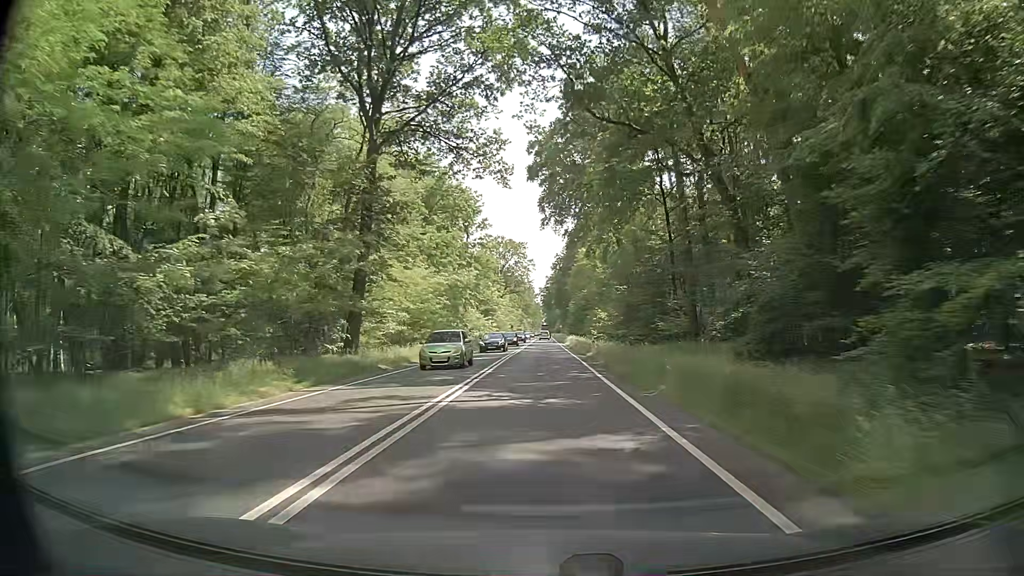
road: primary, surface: asphalt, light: Day
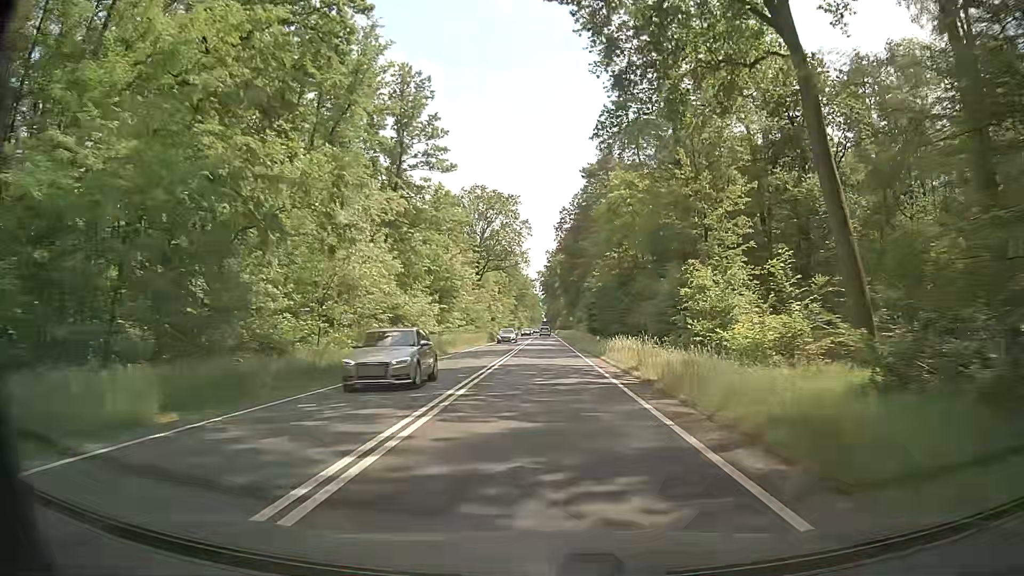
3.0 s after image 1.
(-0.1, +54.1) m; 0°
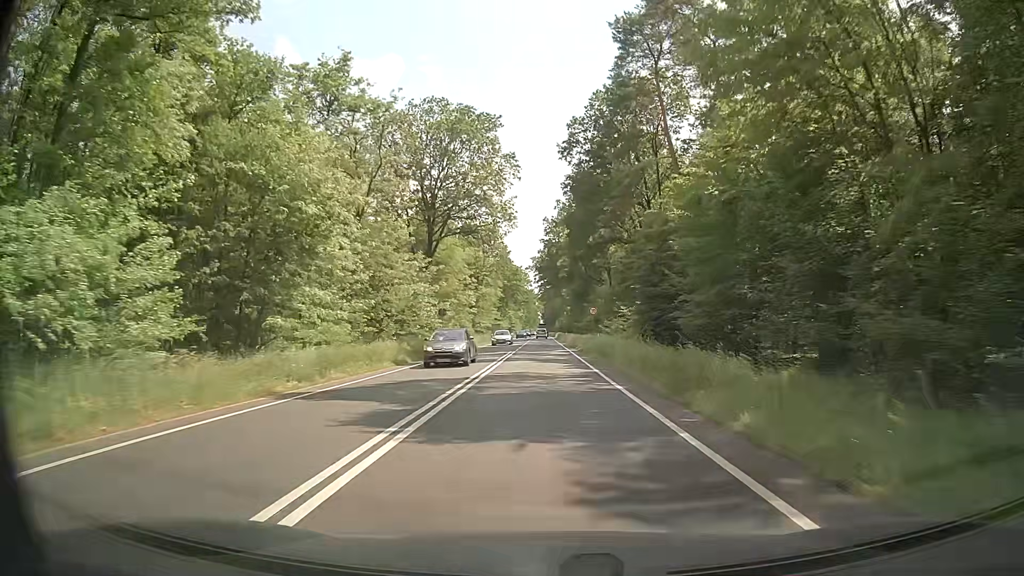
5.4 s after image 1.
(-0.1, +43.5) m; 0°
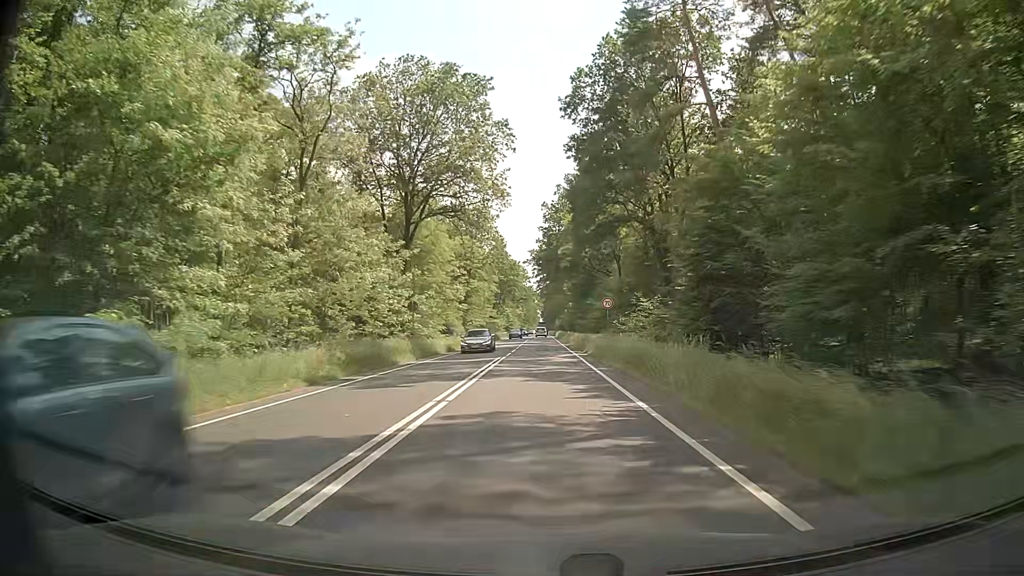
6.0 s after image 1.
(0.0, +10.7) m; +1°
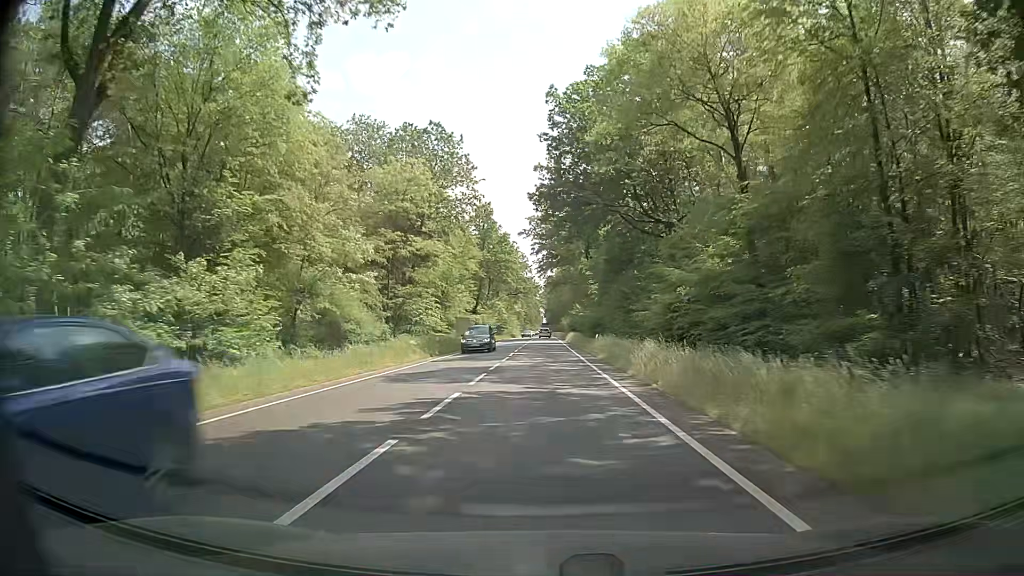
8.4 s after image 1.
(-0.7, +42.2) m; -1°
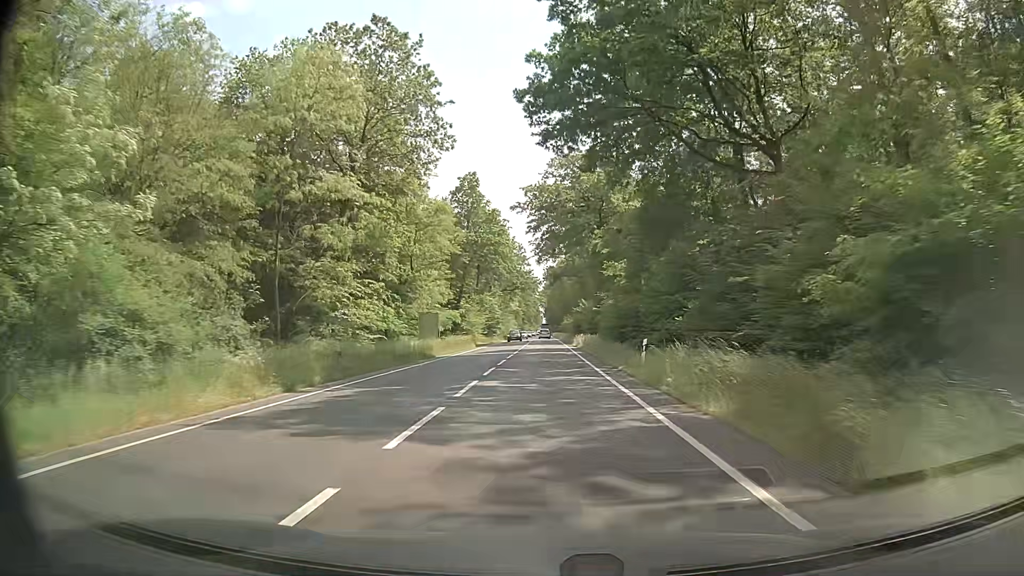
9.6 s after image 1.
(-0.1, +21.0) m; -1°
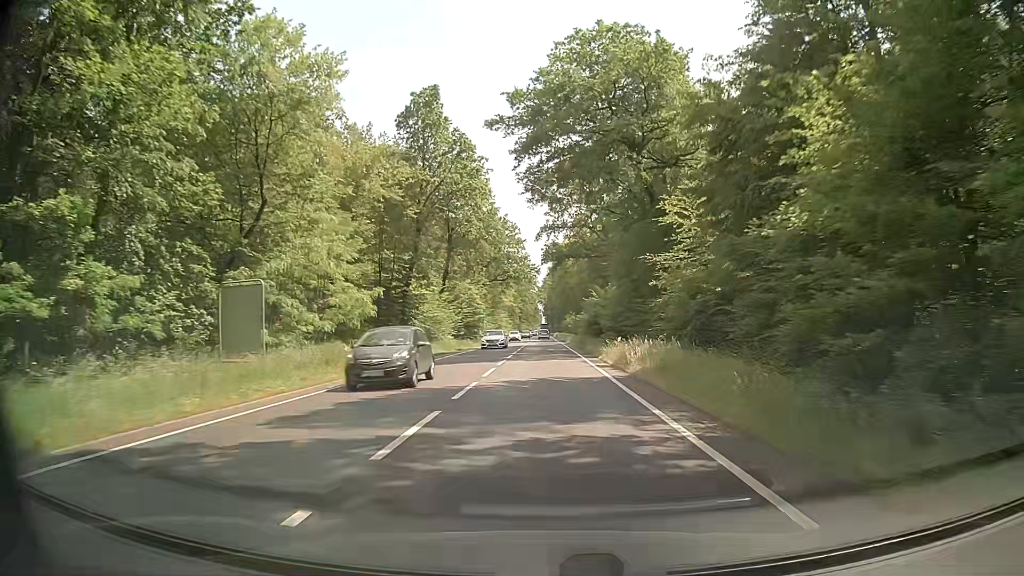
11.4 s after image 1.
(+0.2, +31.4) m; 0°
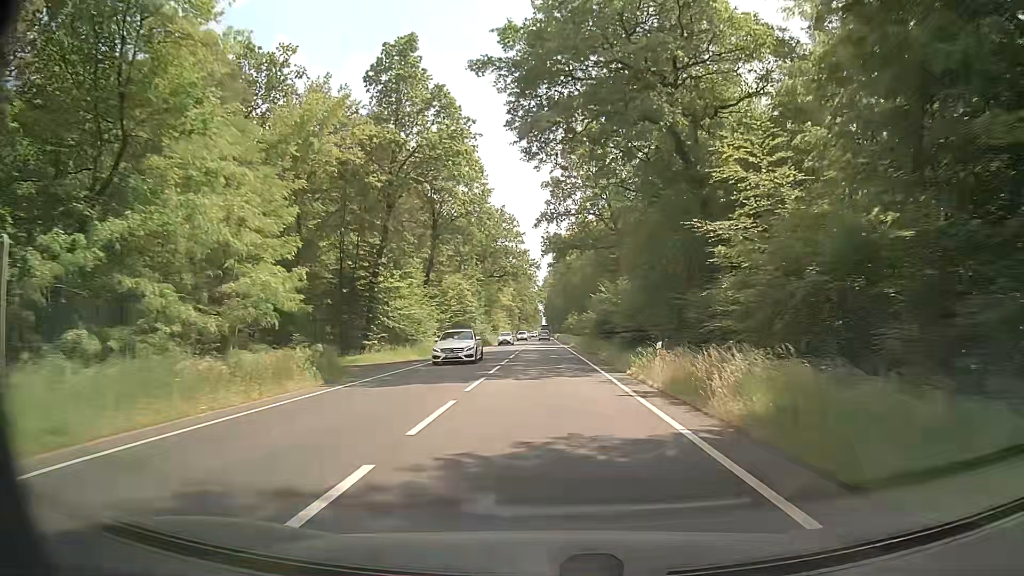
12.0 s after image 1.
(0.0, +10.5) m; 0°
